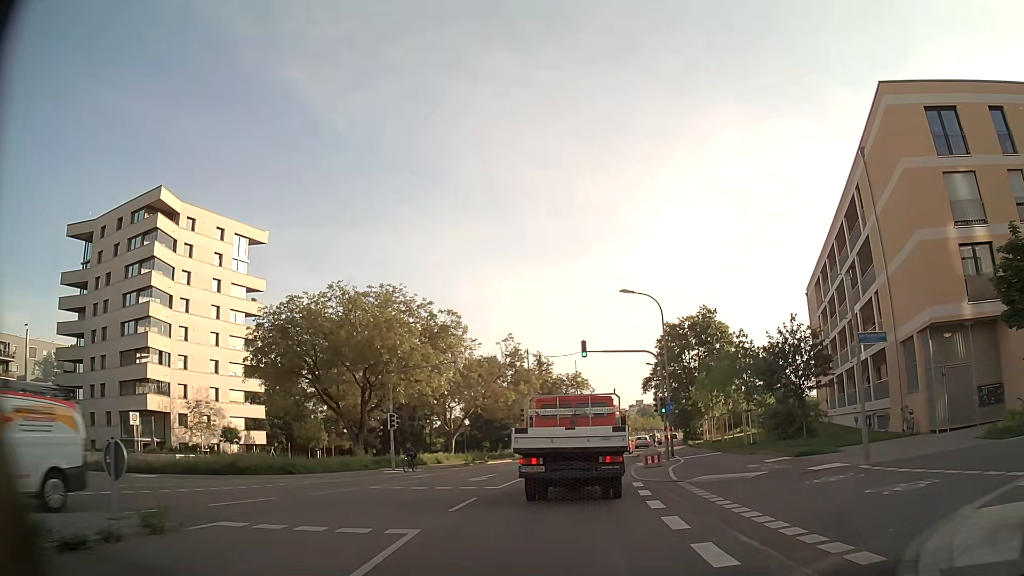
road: secondary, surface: asphalt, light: Day
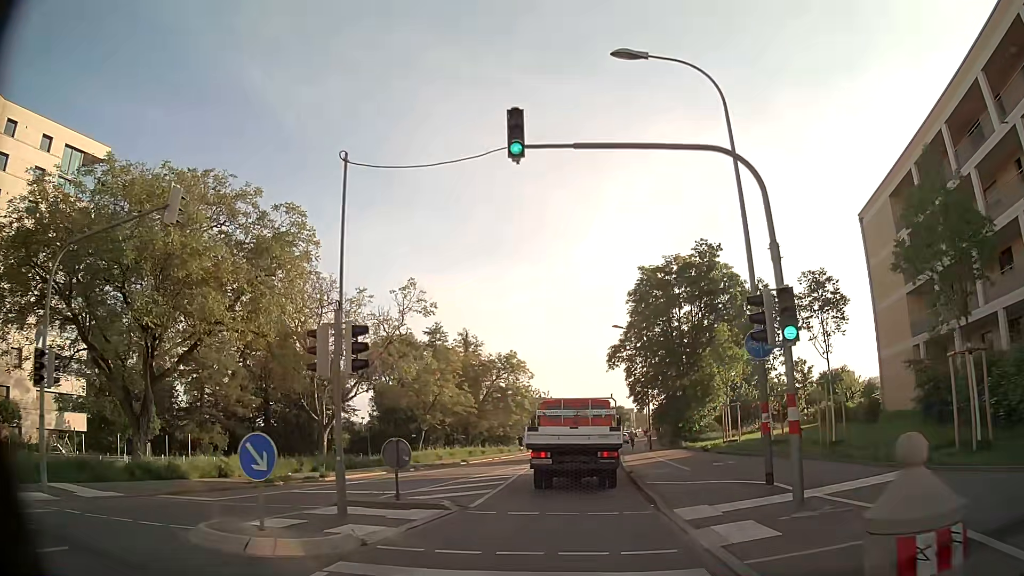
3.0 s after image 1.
(+1.6, +24.6) m; +6°
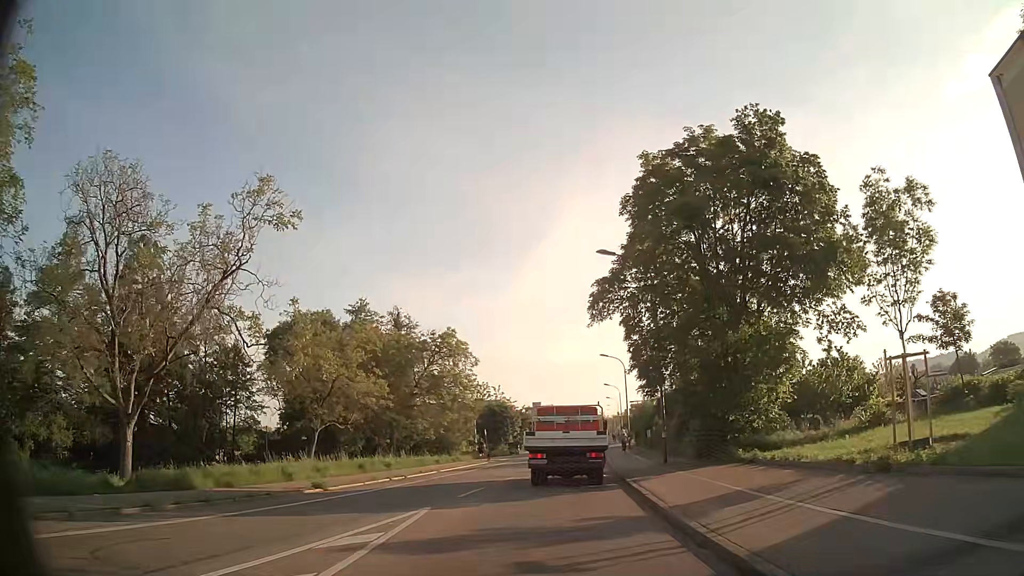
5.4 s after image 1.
(+0.7, +21.0) m; +3°
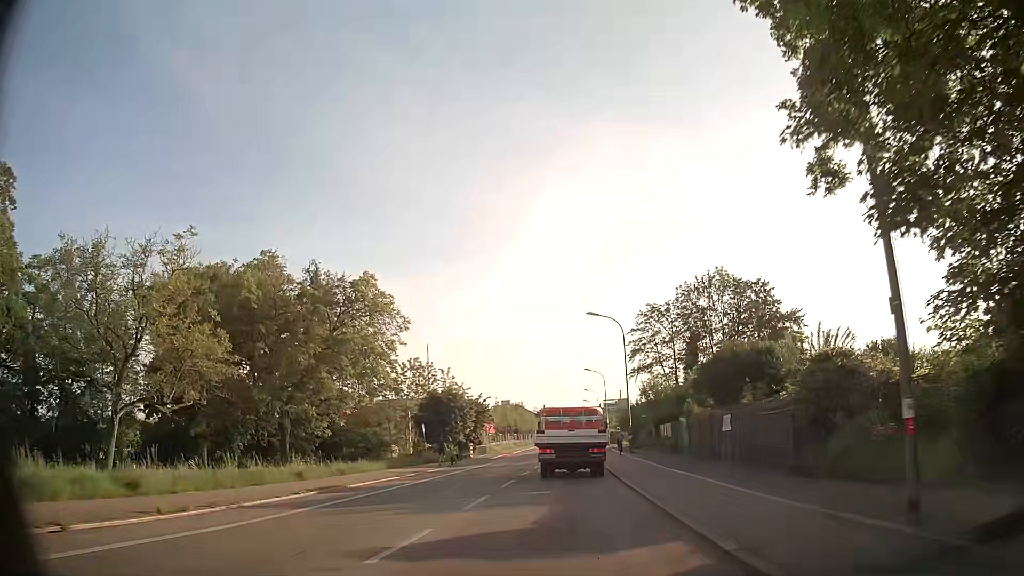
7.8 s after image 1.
(+0.6, +21.4) m; +3°
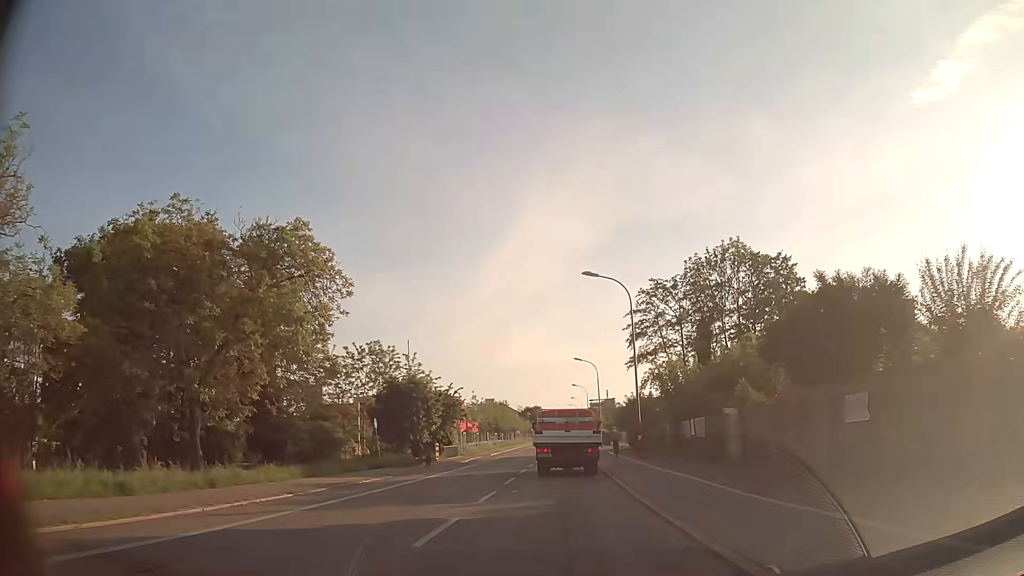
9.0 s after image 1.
(+0.1, +10.8) m; +2°
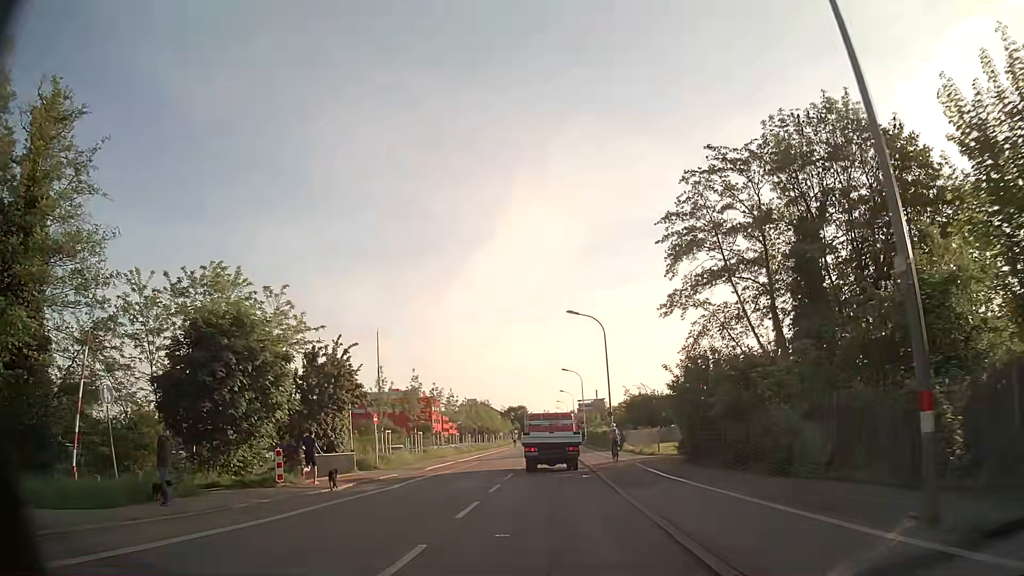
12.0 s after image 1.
(+0.3, +26.6) m; +1°
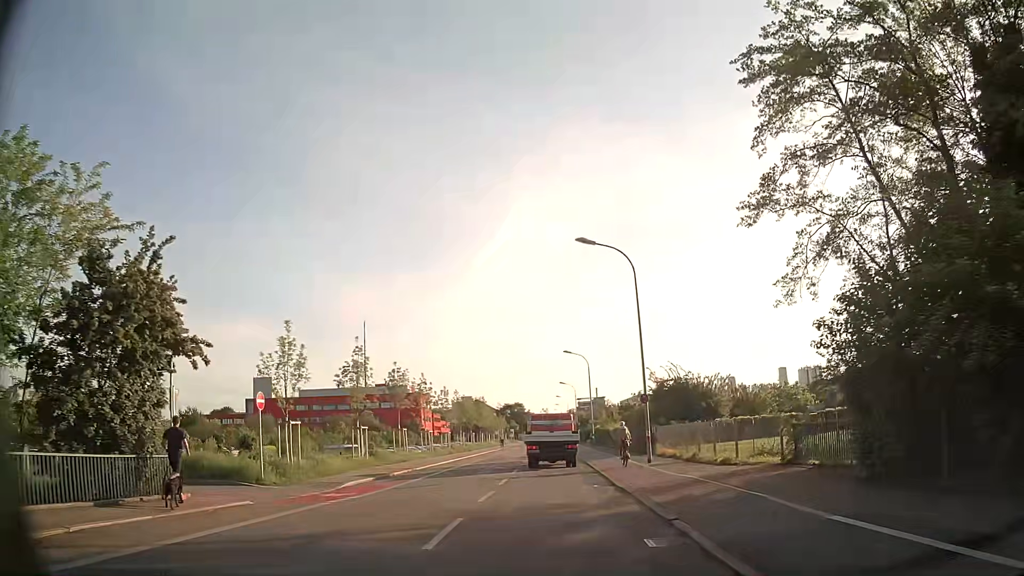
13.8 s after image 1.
(-0.1, +15.5) m; 0°
